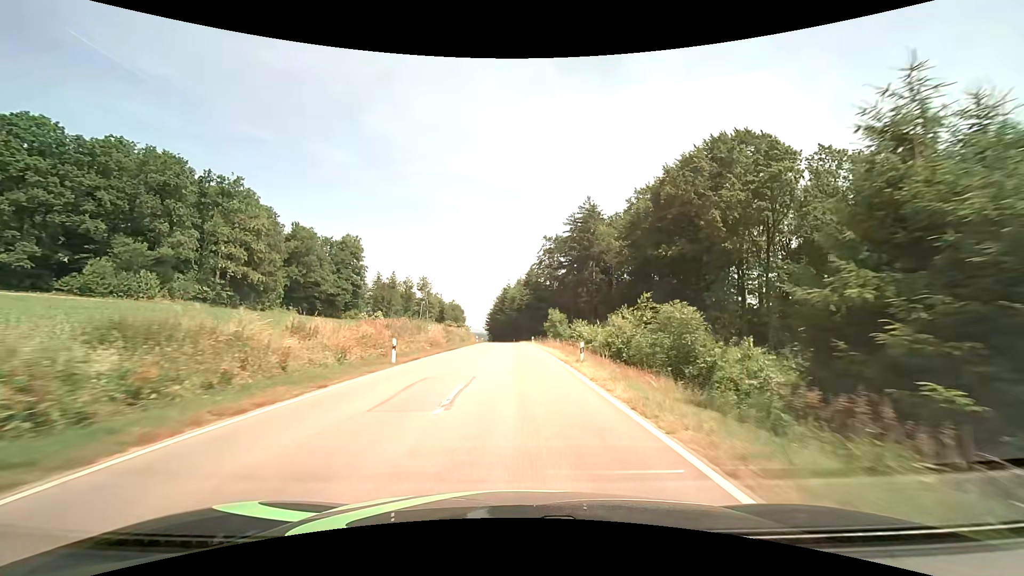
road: tertiary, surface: asphalt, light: Day
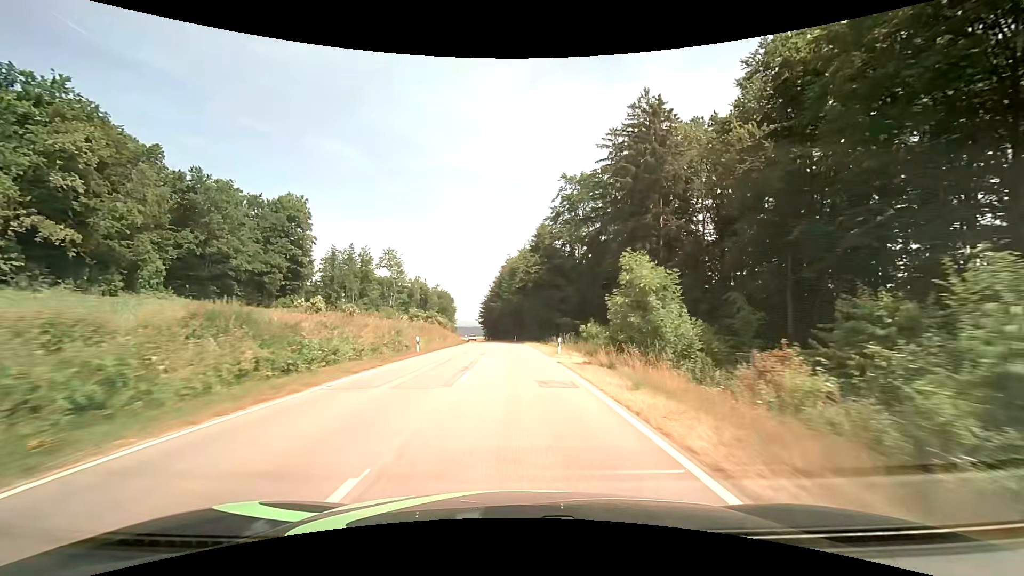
(+0.2, +43.3) m; 0°
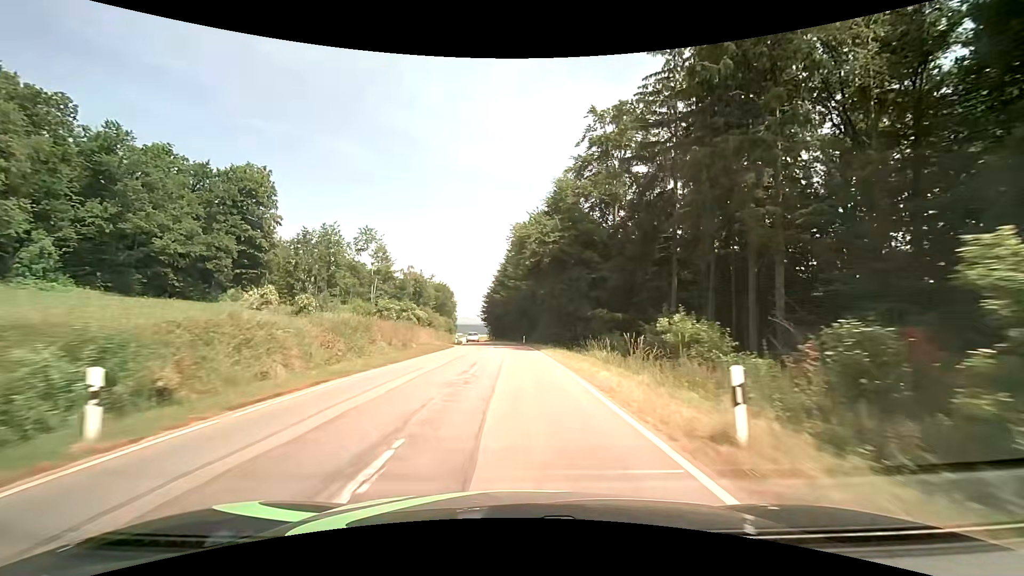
(-0.2, +21.8) m; -1°
(0, +10) (0, +20) (0, +30) (-1, +40) (-1, +50) (-2, +60) (-3, +70) (-4, +80) (-5, +90) (-6, +100) m
